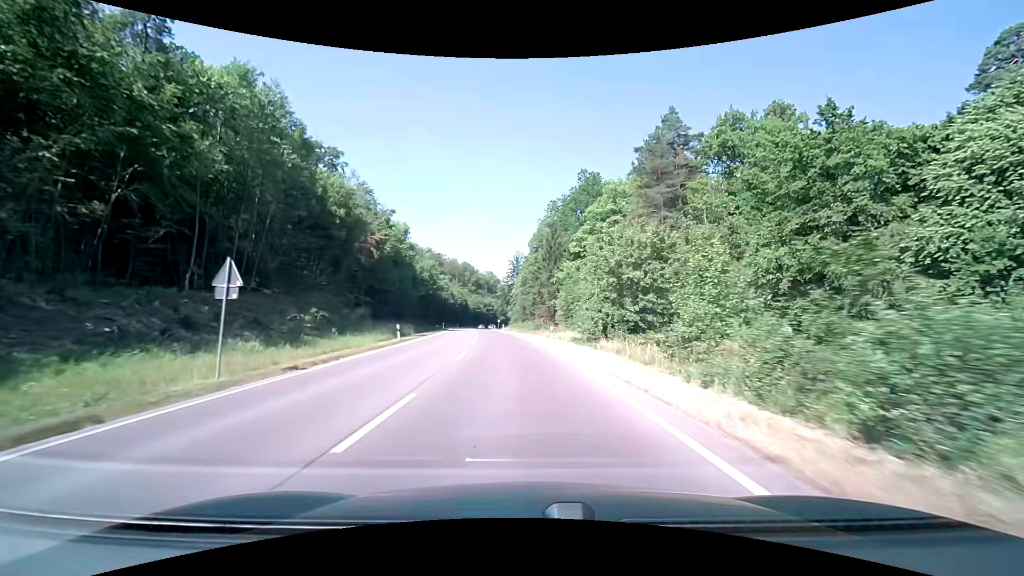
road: secondary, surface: asphalt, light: Day
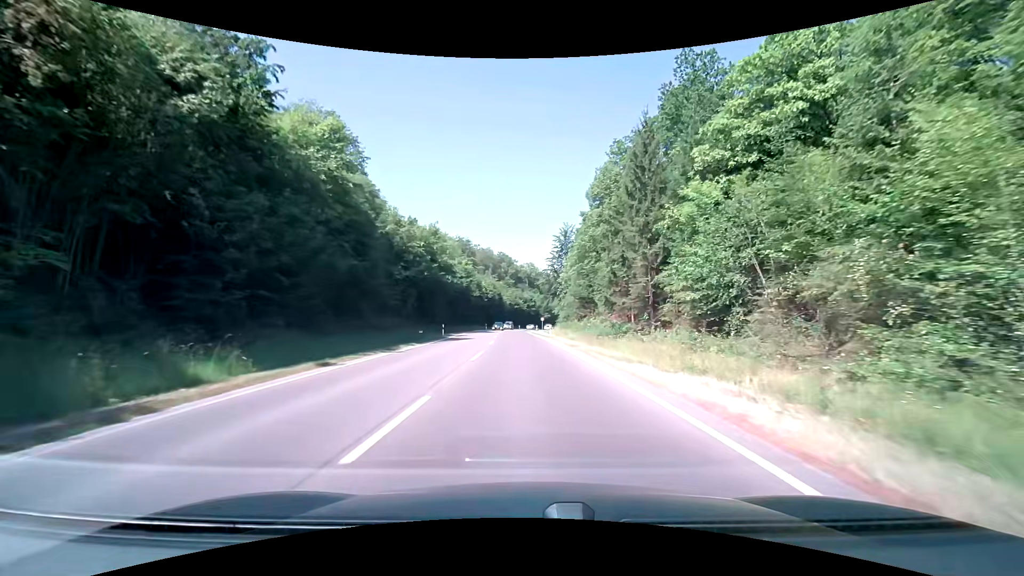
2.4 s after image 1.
(-2.2, +36.6) m; -6°
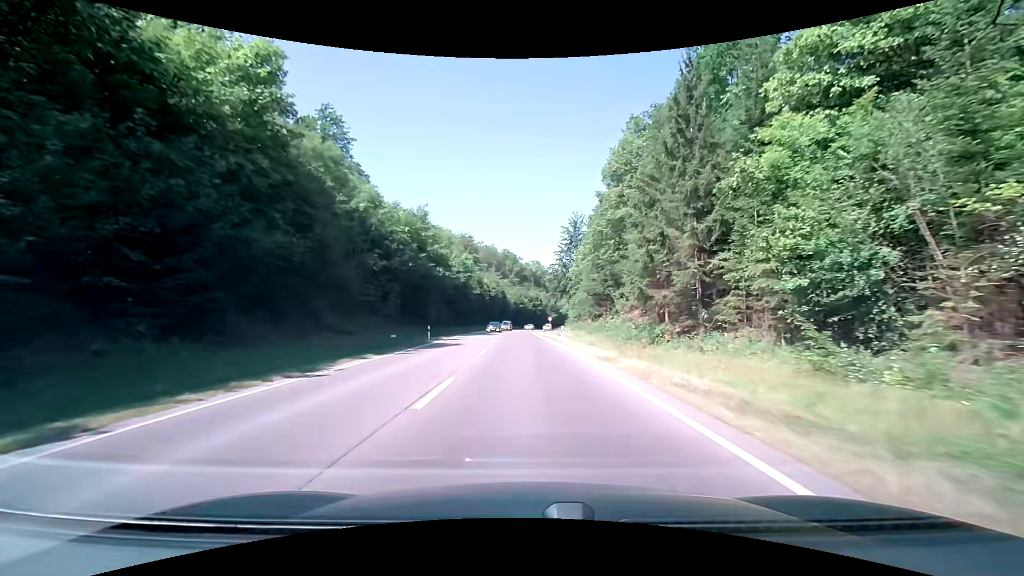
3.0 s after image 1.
(0.0, +9.1) m; 0°
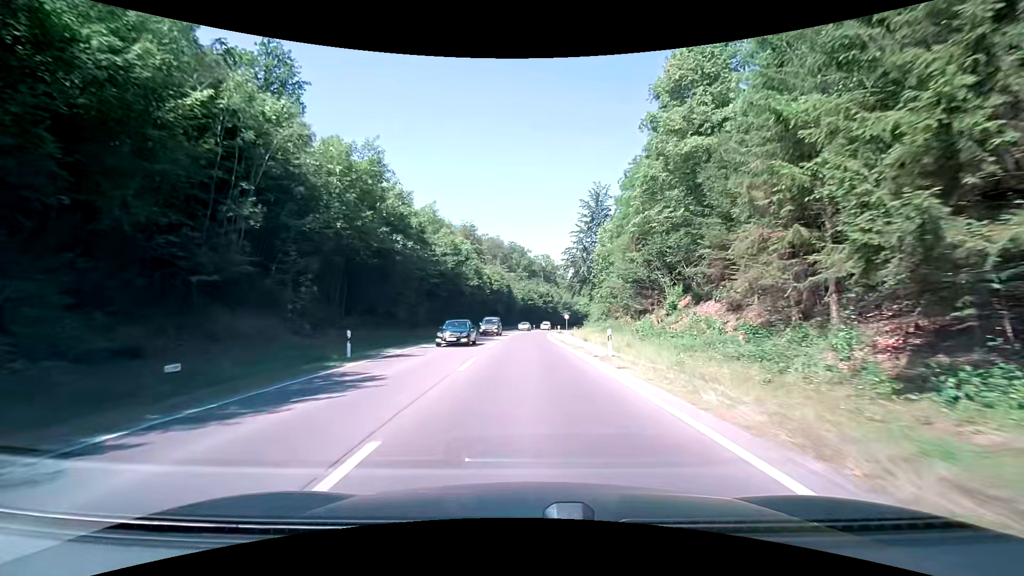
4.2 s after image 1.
(-0.2, +18.2) m; -1°
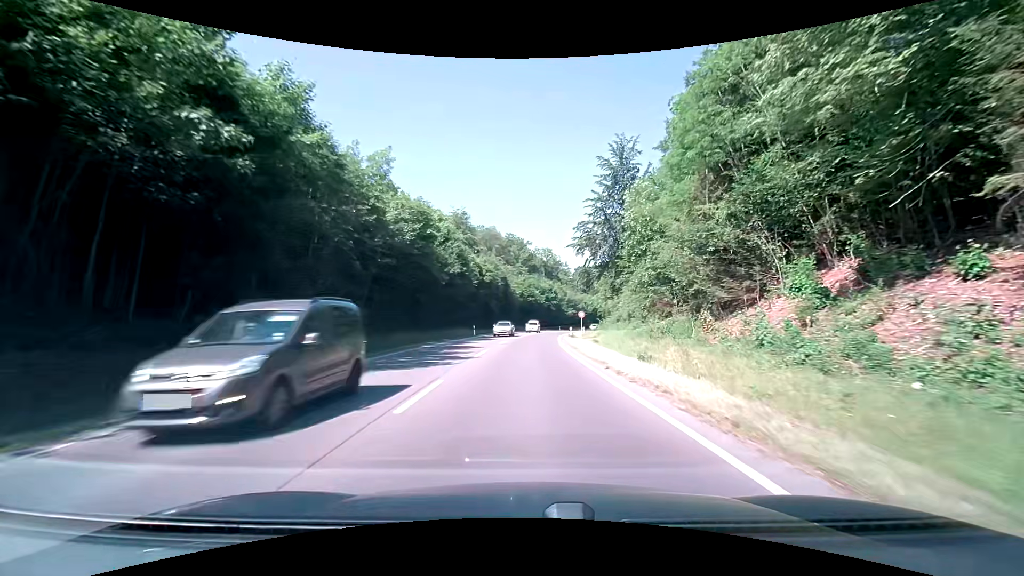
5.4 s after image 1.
(0.0, +18.2) m; 0°
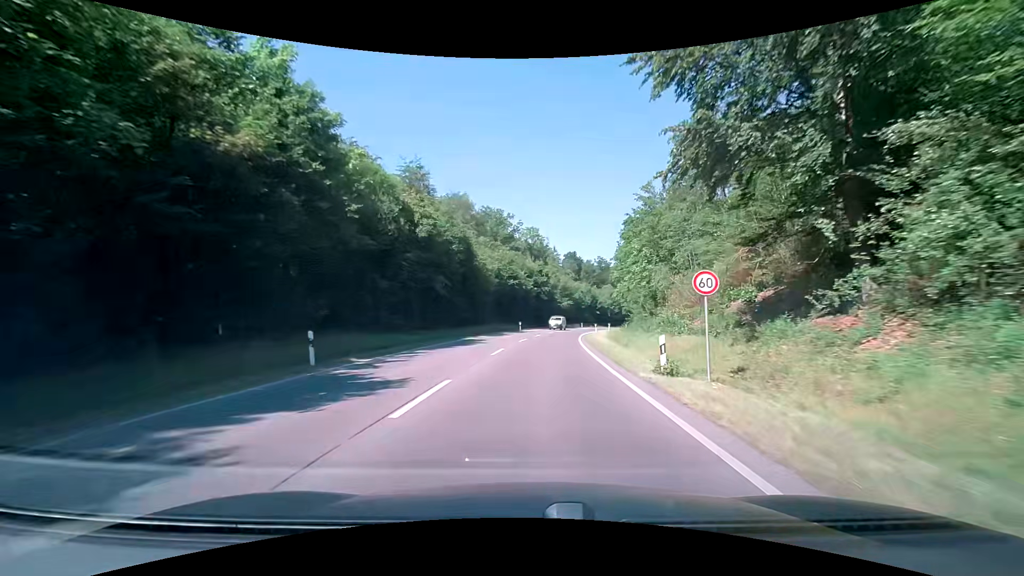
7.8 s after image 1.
(+0.5, +36.5) m; +2°
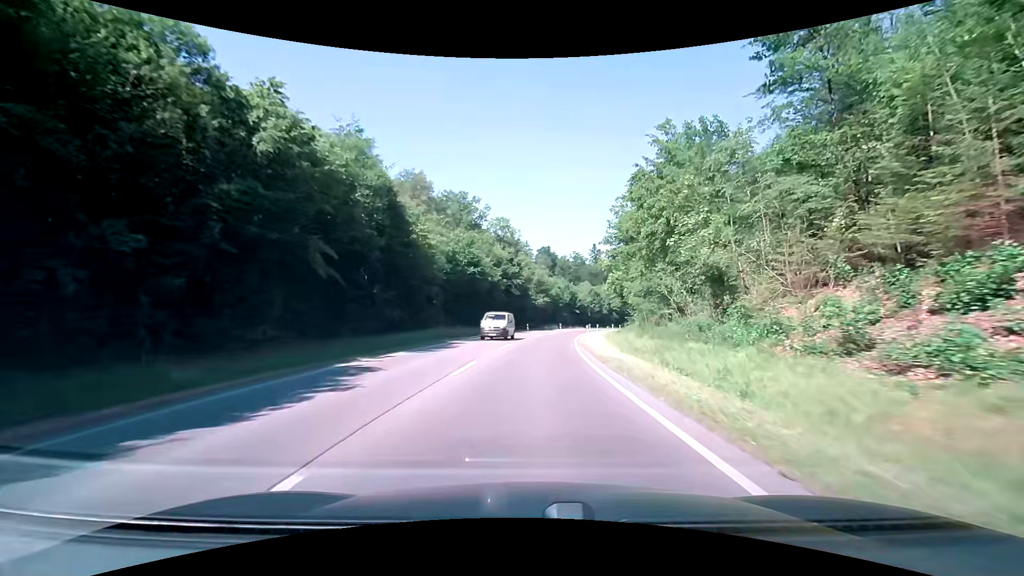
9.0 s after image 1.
(+0.5, +18.4) m; +3°
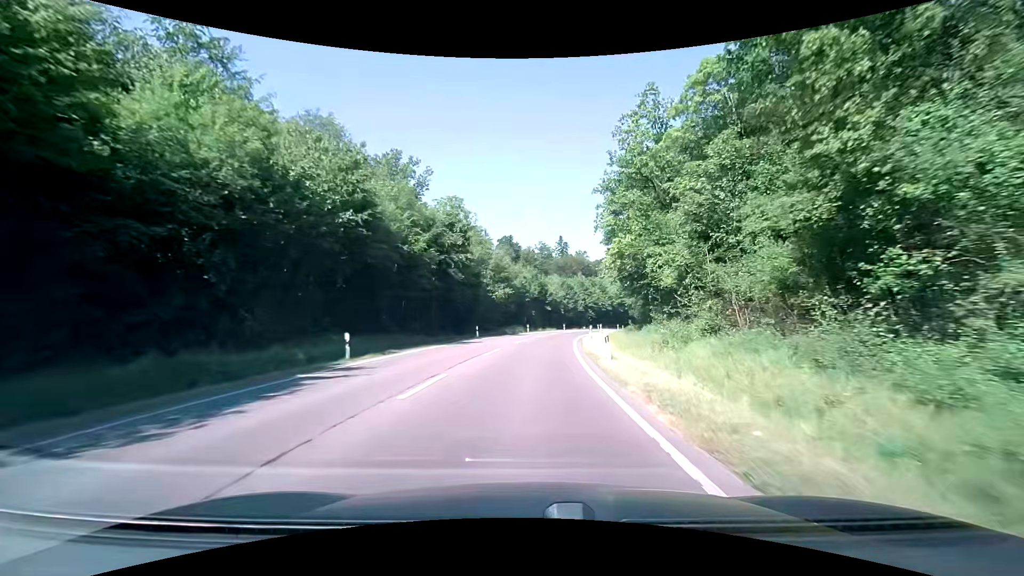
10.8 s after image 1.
(+1.0, +27.2) m; +4°
